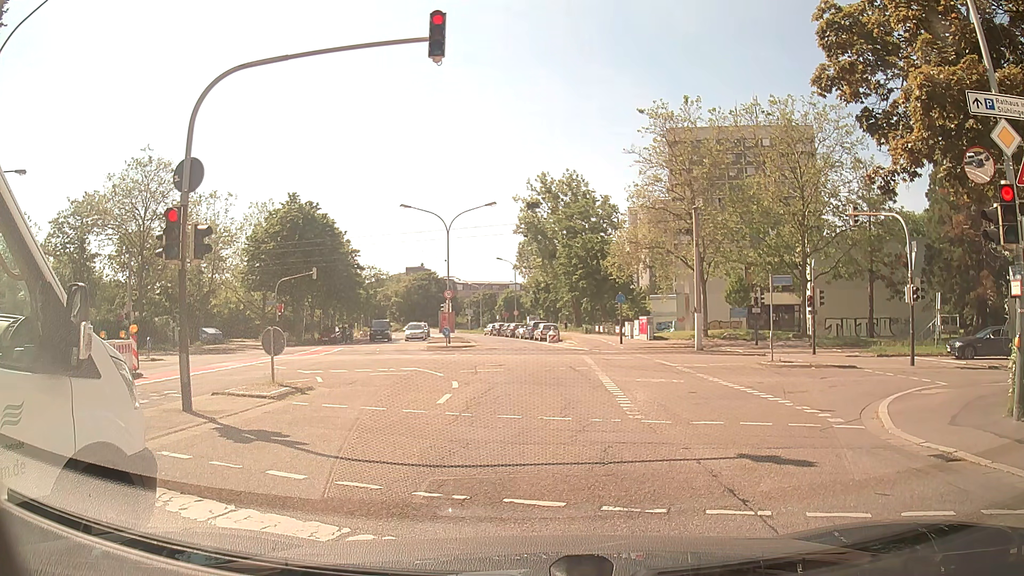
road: residential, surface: asphalt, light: Day
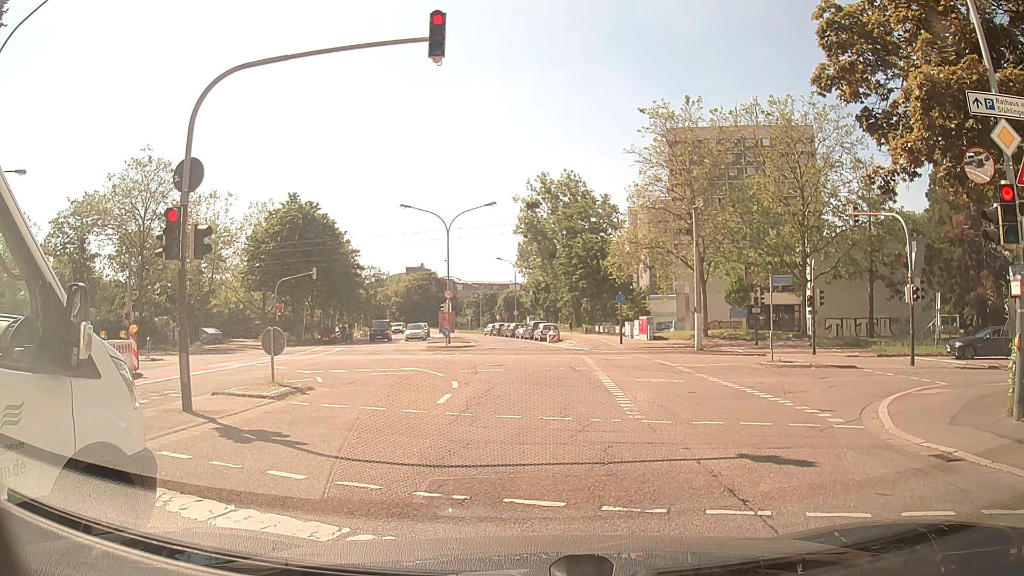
(0.0, 0.0) m; 0°
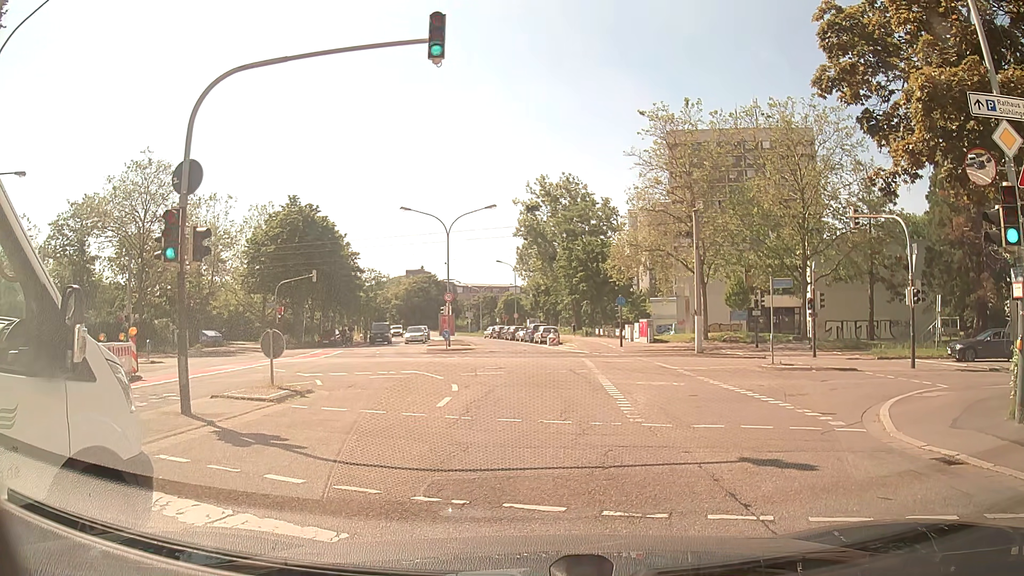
(0.0, 0.0) m; 0°
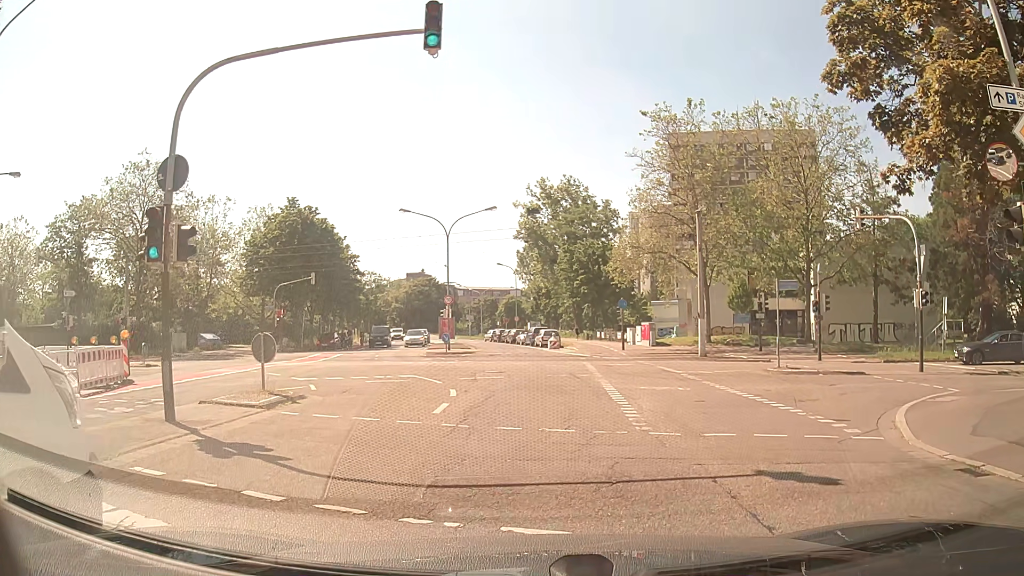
(0.0, +0.7) m; +2°
